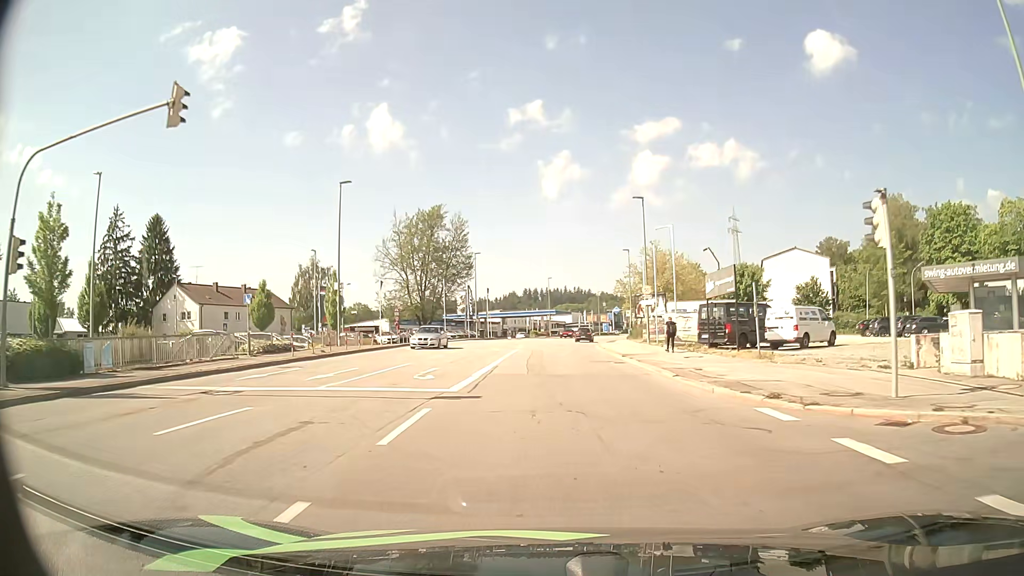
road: tertiary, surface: asphalt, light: Day
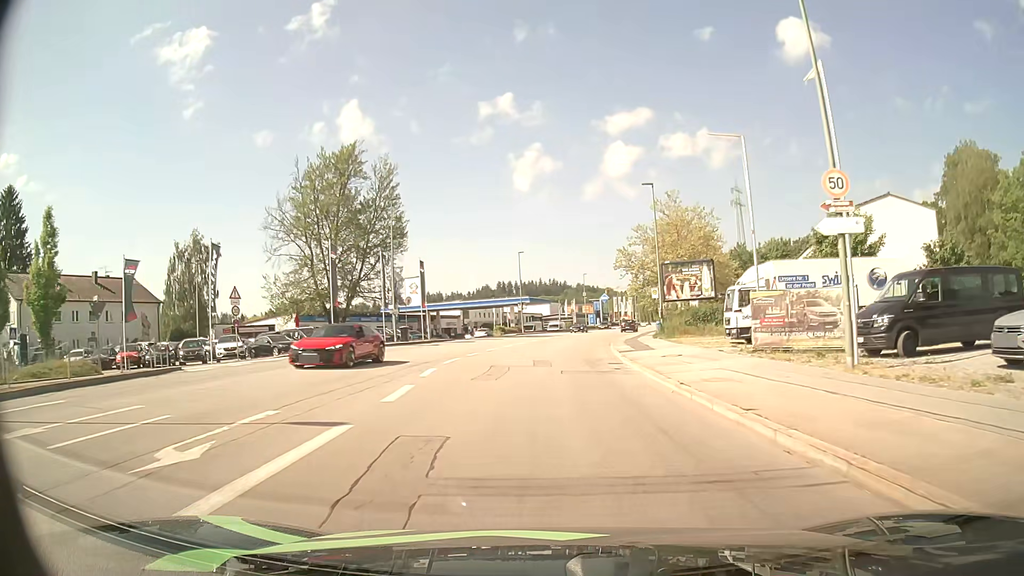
(+0.4, +33.4) m; +2°
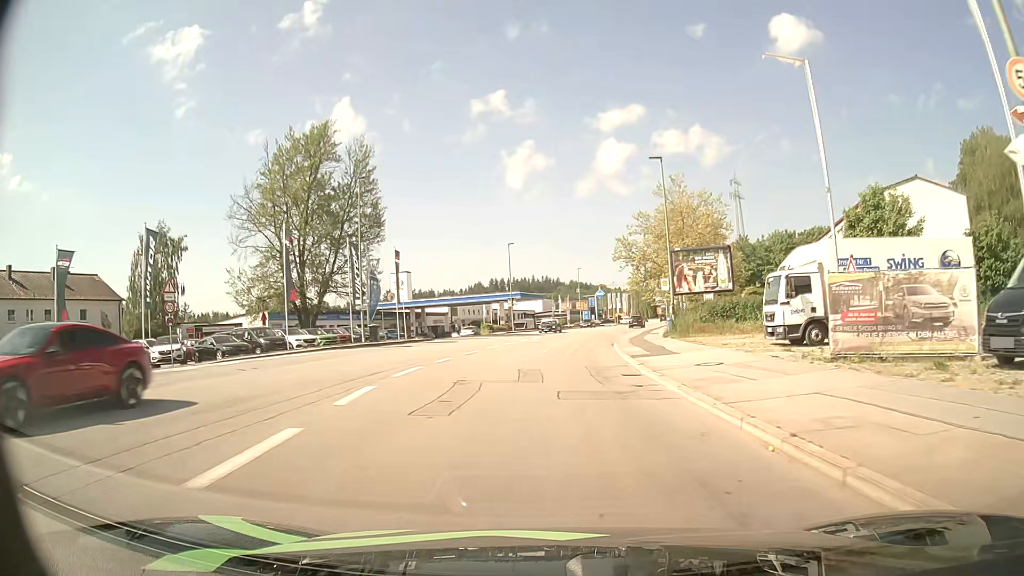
(0.0, +6.6) m; +1°
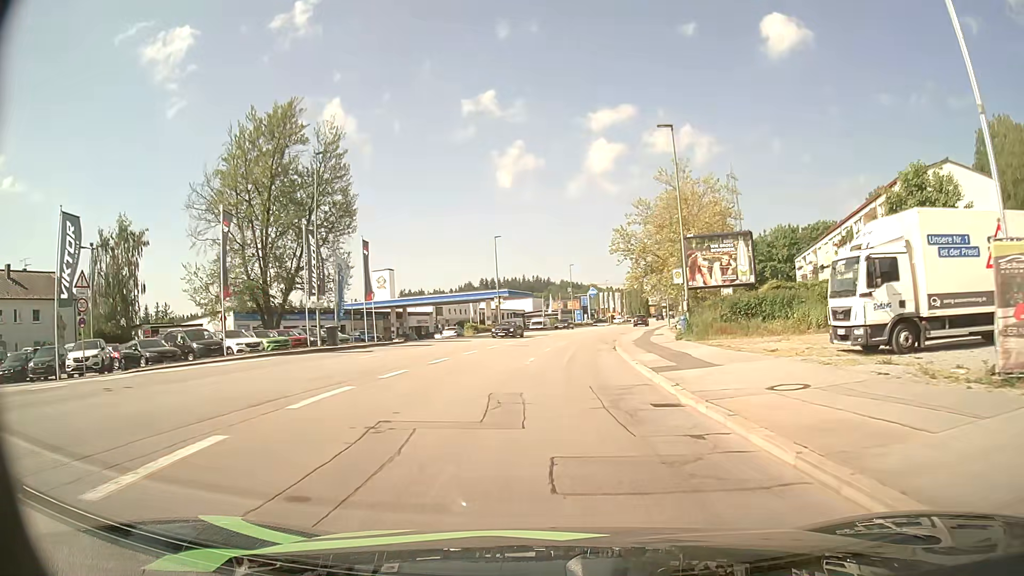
(0.0, +6.5) m; +1°
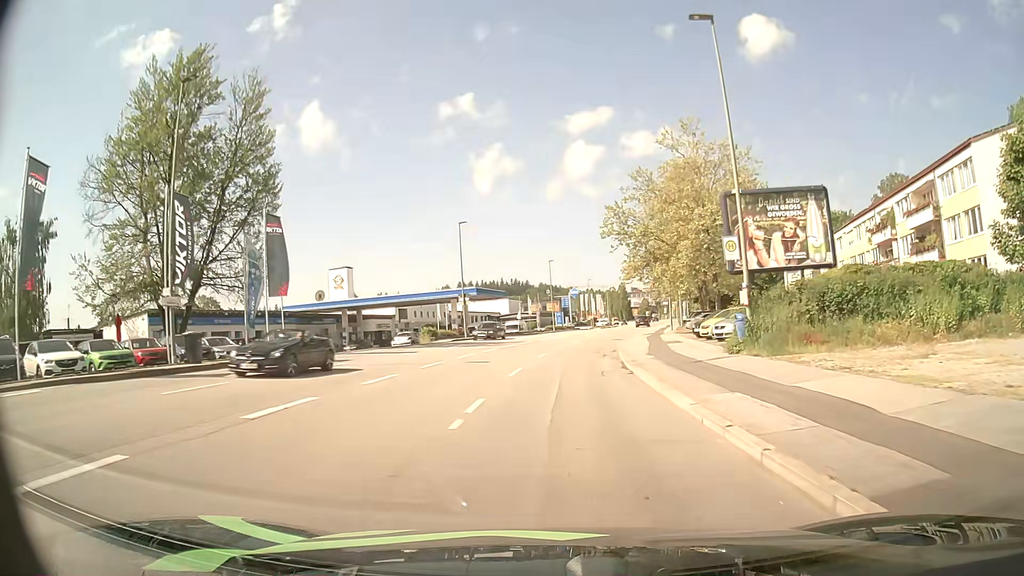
(+0.2, +12.7) m; +2°
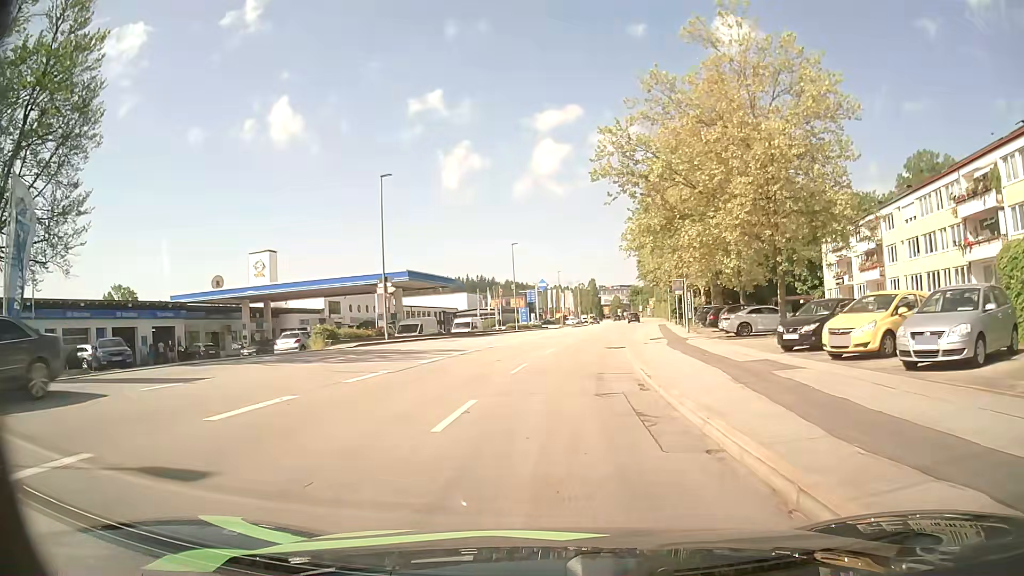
(+0.4, +18.6) m; +3°
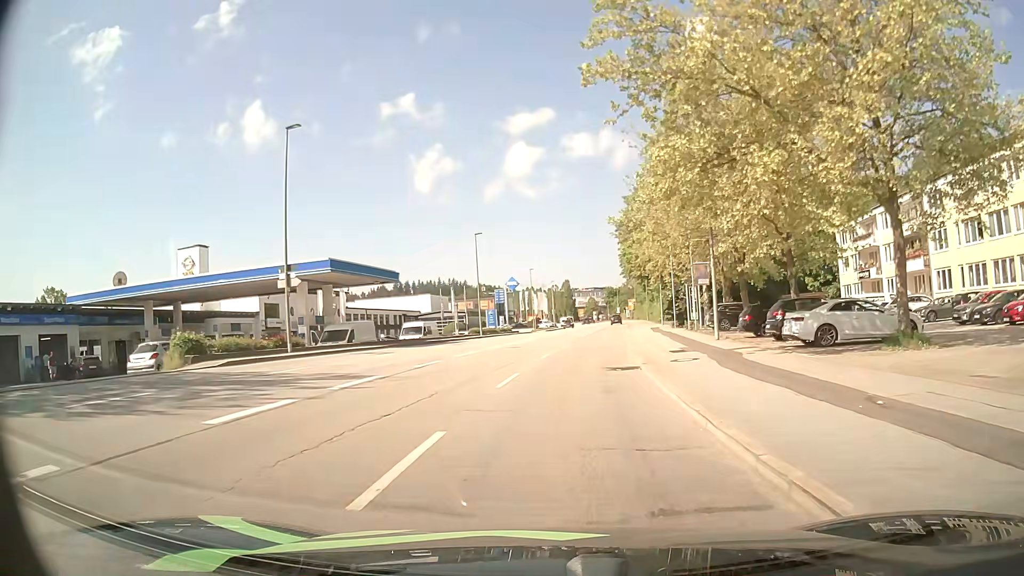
(+0.2, +12.2) m; +2°
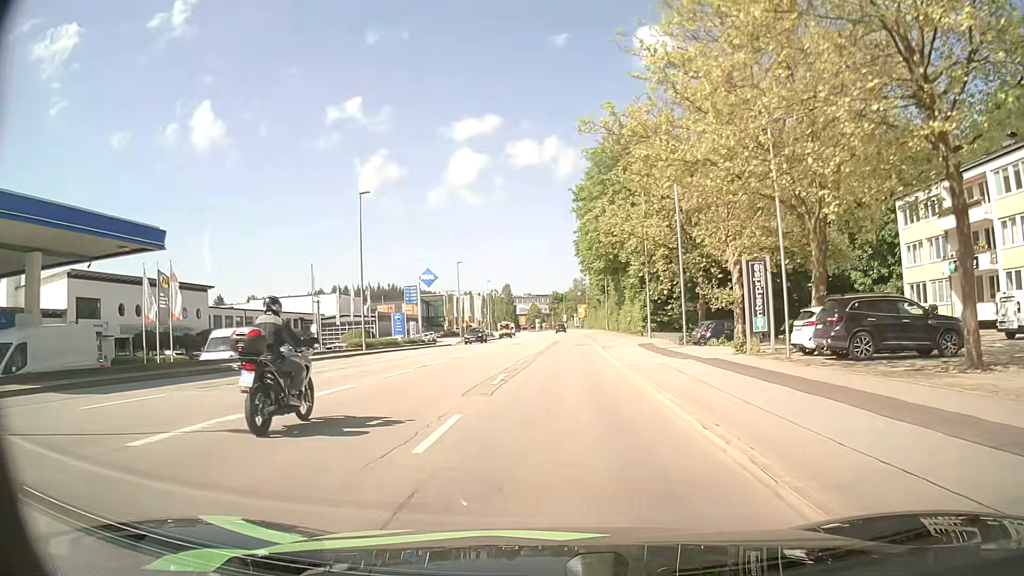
(+1.1, +24.6) m; +5°
(0, +10) (0, +20) (+1, +30) (+1, +40) (+2, +50) (+2, +60) (+2, +70) (+2, +80) (+3, +90) (+3, +100) m
